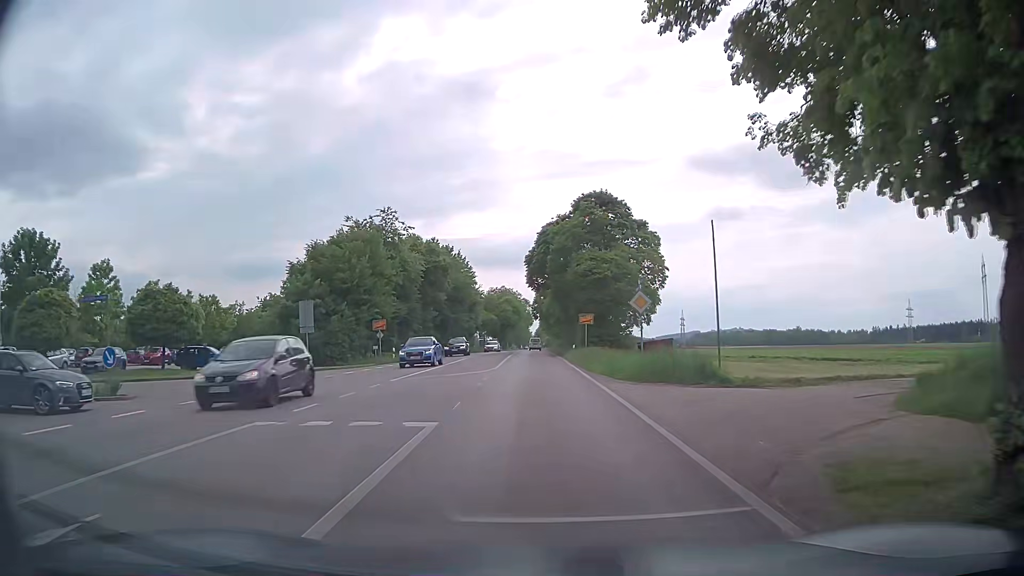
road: secondary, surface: asphalt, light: Day
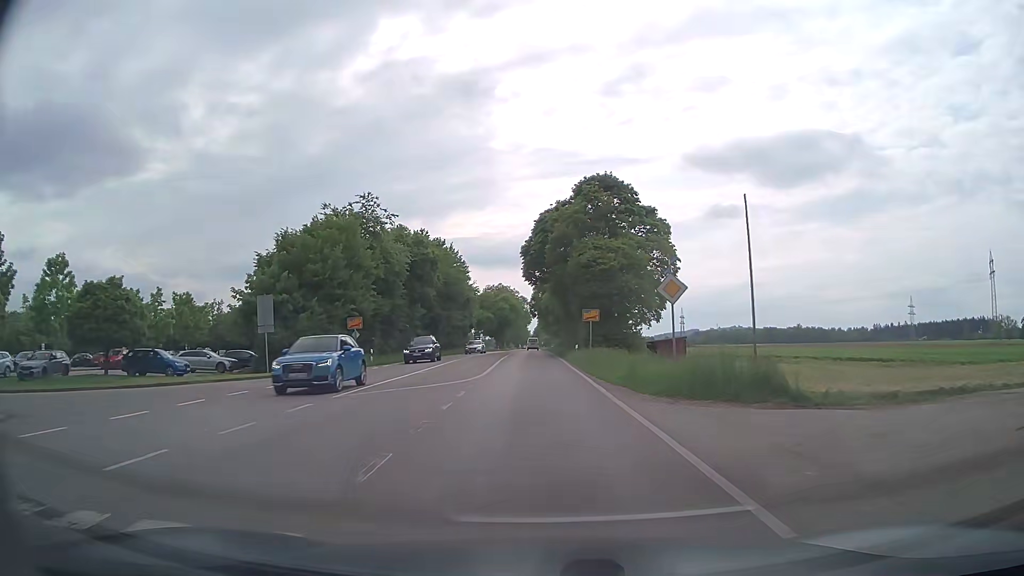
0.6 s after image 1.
(0.0, +6.0) m; 0°
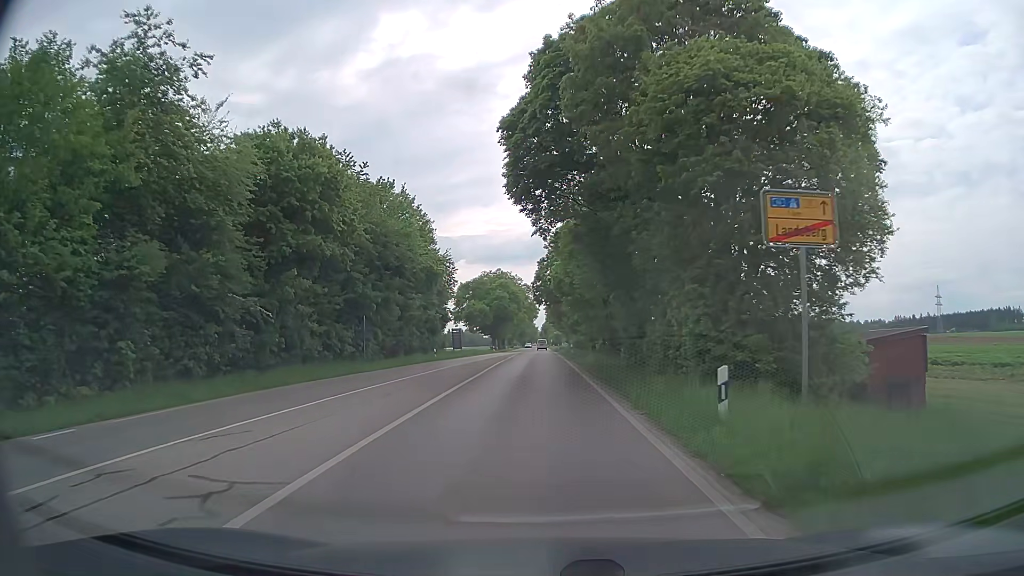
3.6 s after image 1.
(-0.1, +33.0) m; -1°
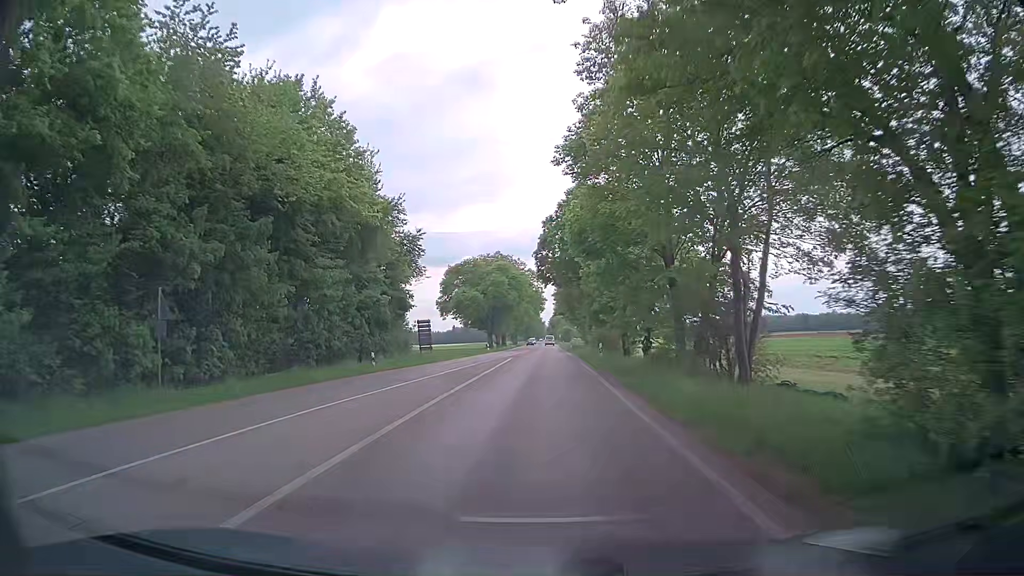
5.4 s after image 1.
(-0.2, +22.7) m; -1°
(0, +10) (0, +20) (0, +30) (0, +40) (0, +50) (0, +60) (0, +70) (0, +80) (0, +90) (0, +100) m
